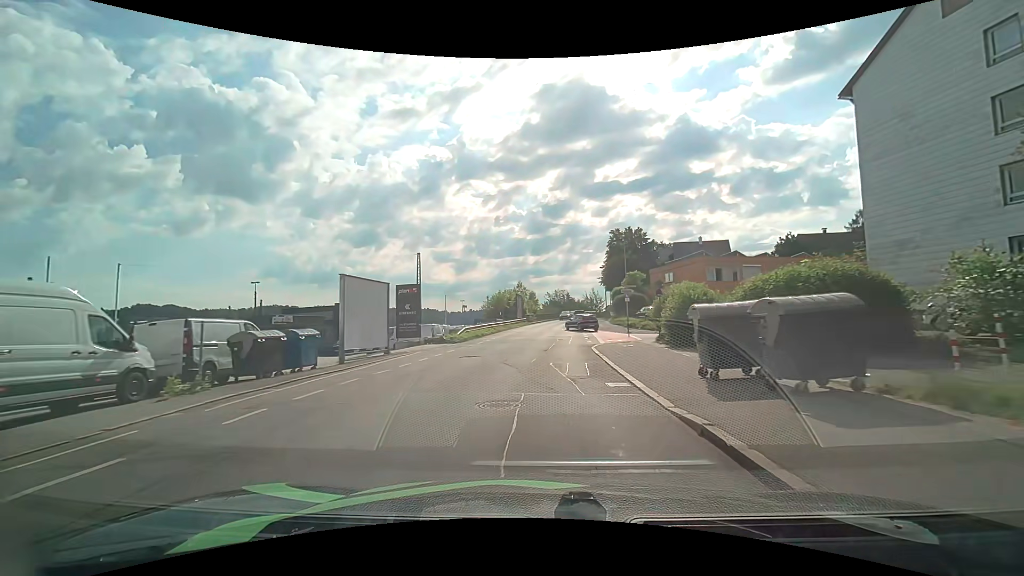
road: residential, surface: asphalt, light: Day
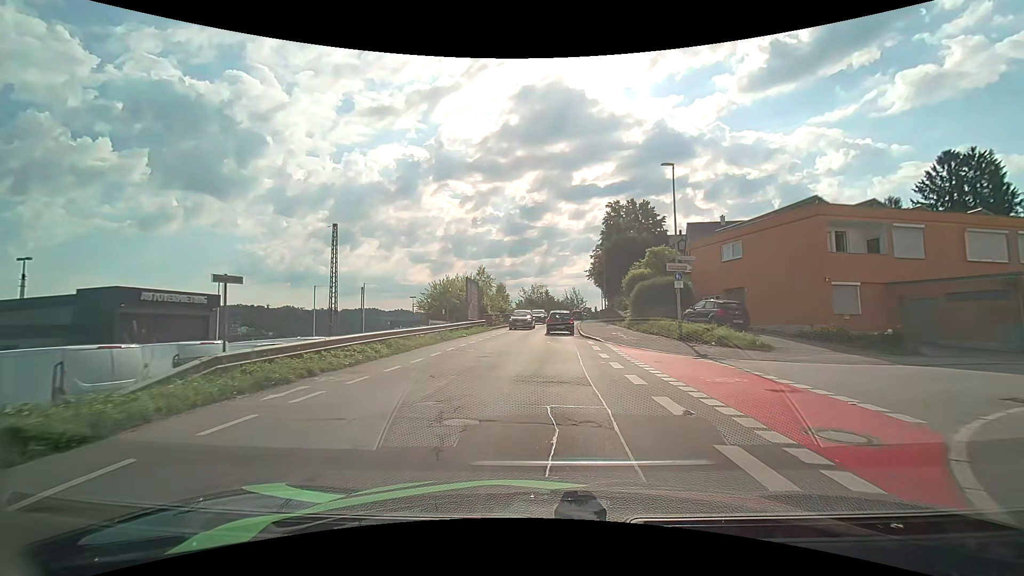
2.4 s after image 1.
(+0.6, +23.2) m; +4°
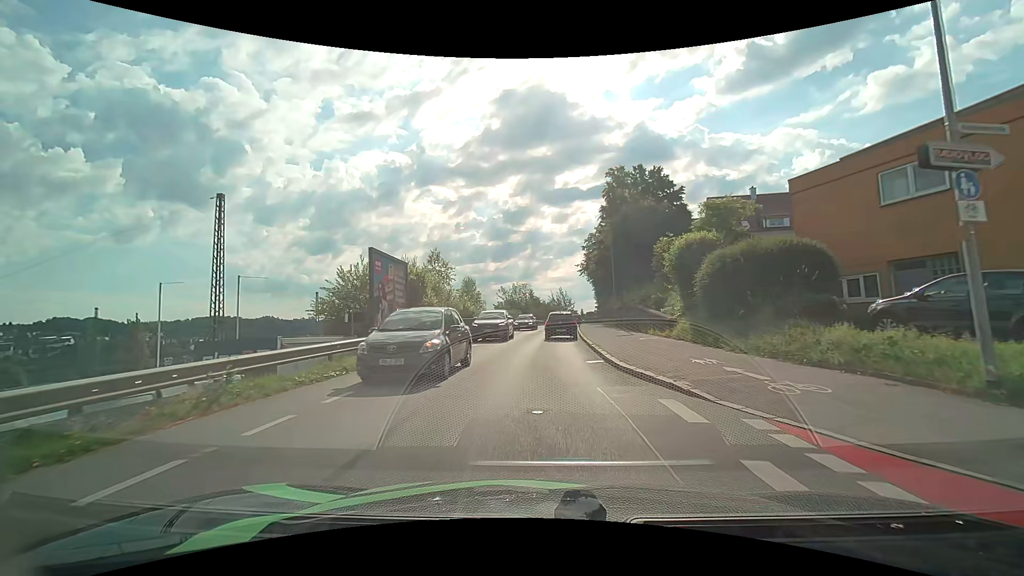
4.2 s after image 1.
(+0.1, +16.1) m; +2°
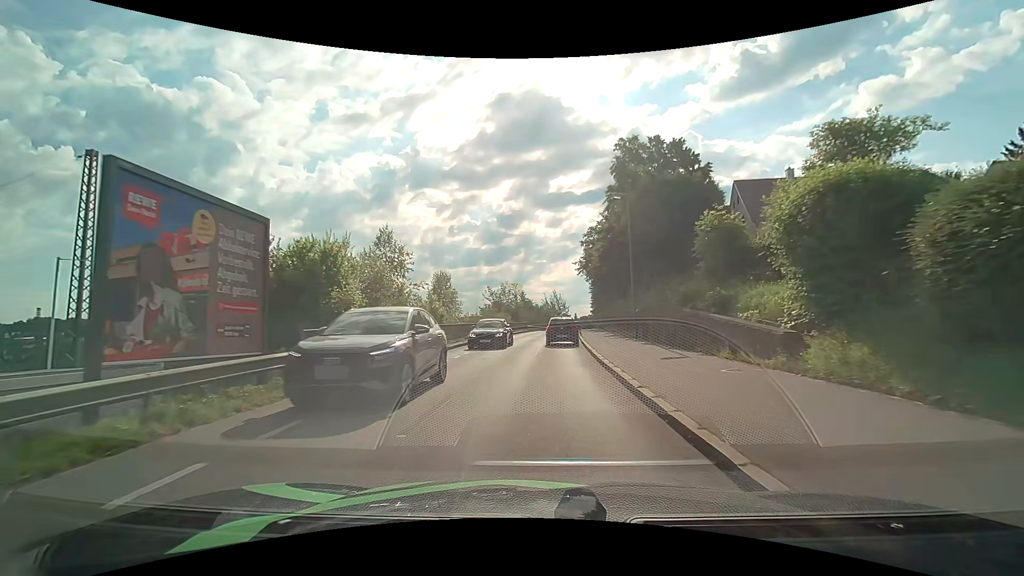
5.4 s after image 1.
(0.0, +10.0) m; 0°
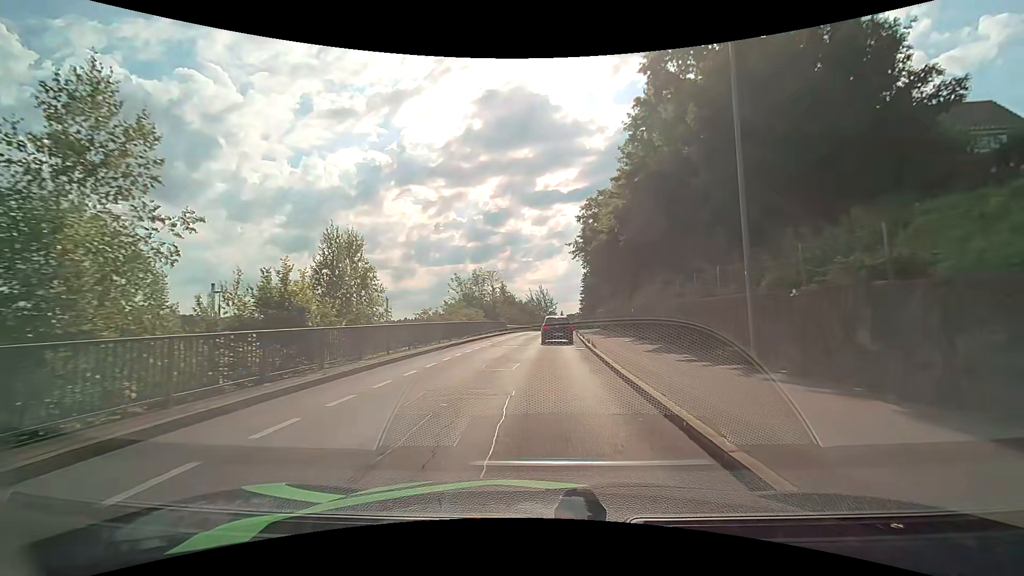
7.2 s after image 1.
(+0.3, +16.3) m; +2°
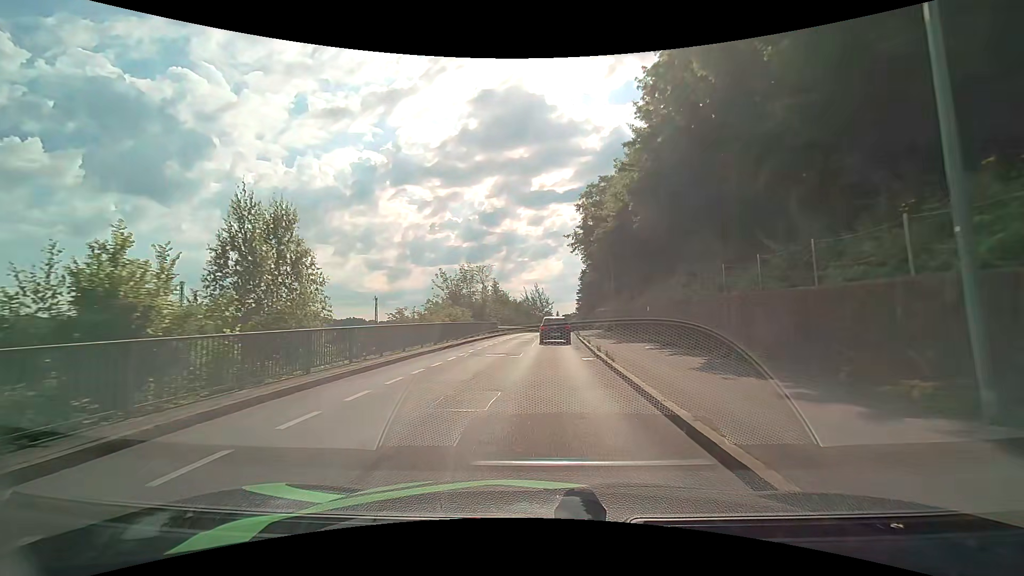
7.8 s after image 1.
(0.0, +5.6) m; 0°
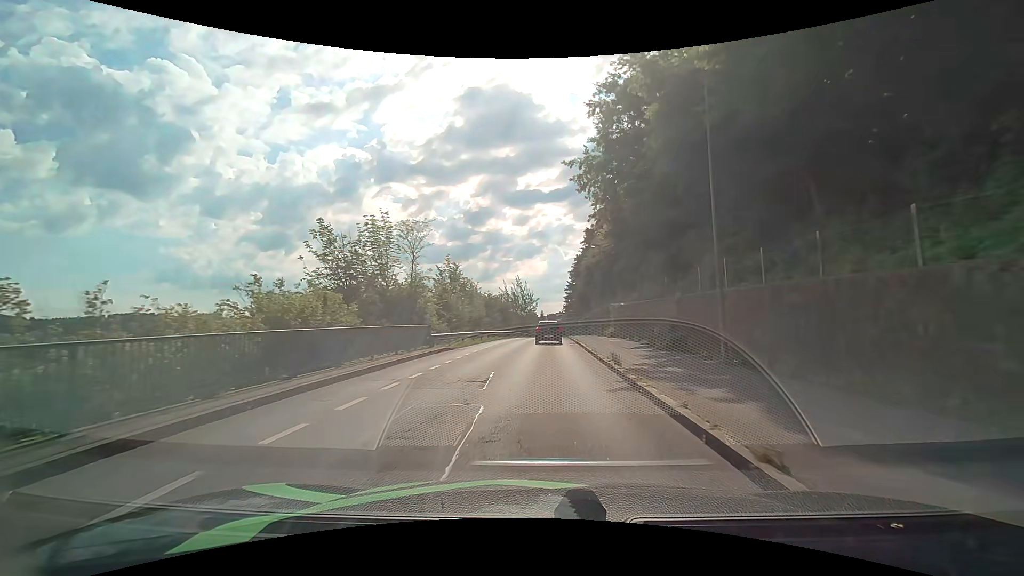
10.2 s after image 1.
(+0.3, +23.0) m; +1°
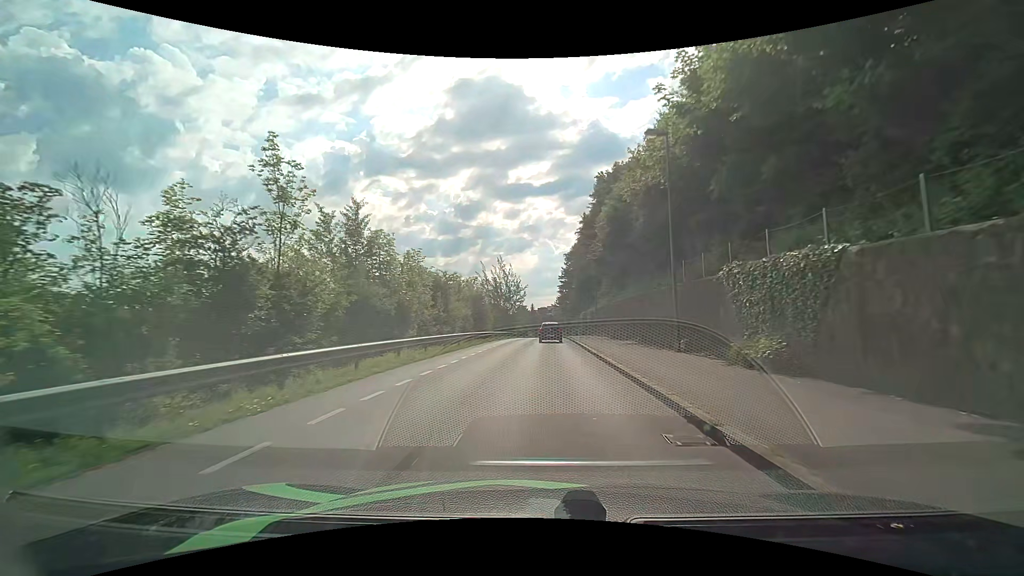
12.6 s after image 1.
(+0.6, +25.3) m; +2°
(0, +10) (0, +20) (+1, +30) (+1, +40) (+1, +50) (+1, +60) (+2, +70) (+2, +80) (+2, +90) (+3, +100) m
